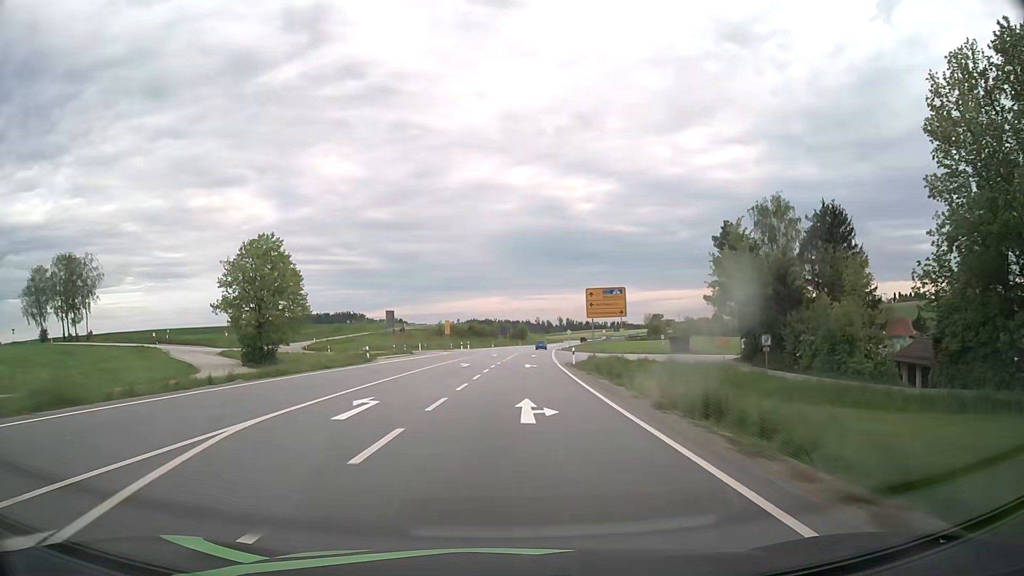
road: primary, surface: asphalt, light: Day
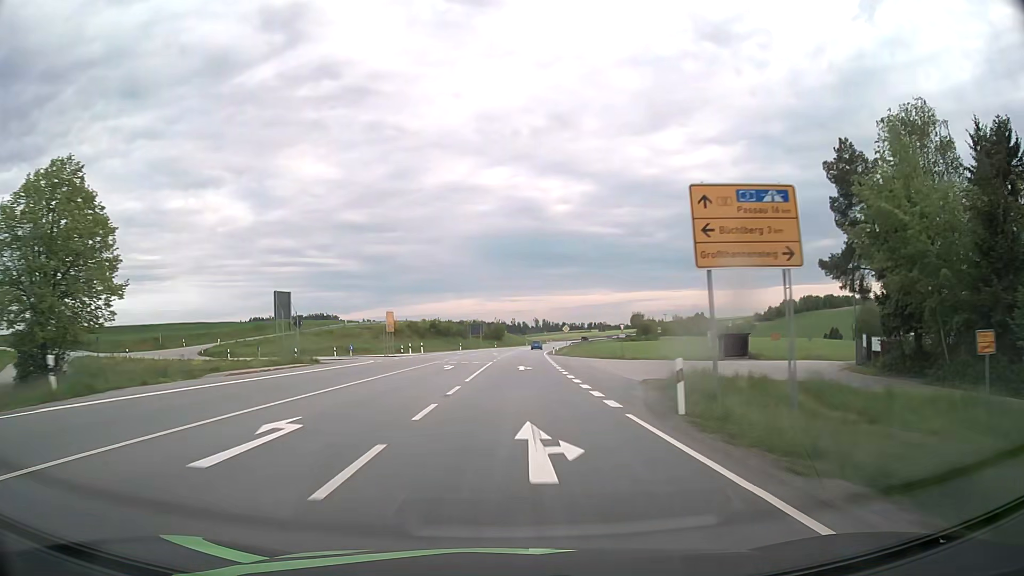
(+0.6, +31.7) m; +2°
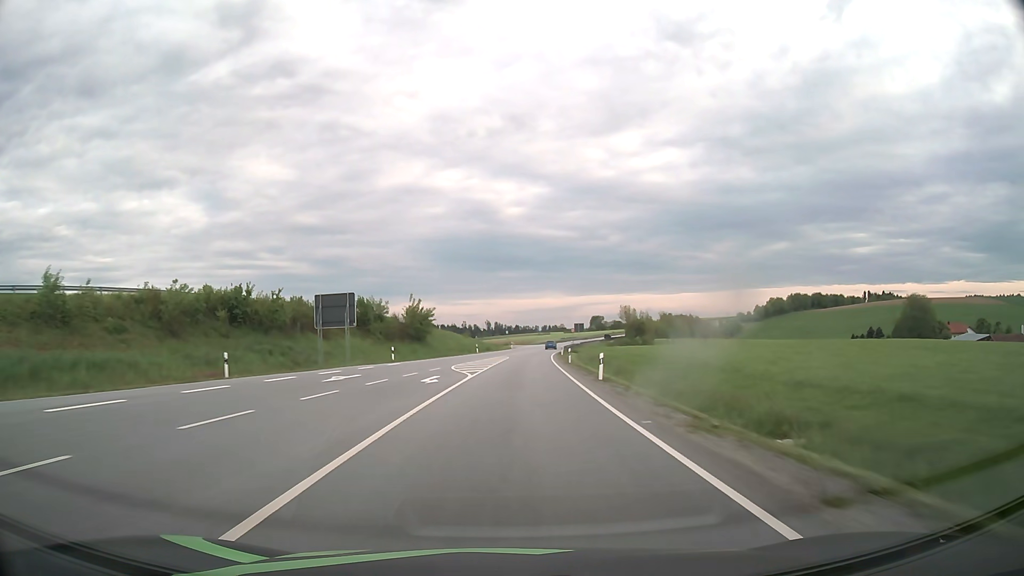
(+2.5, +79.1) m; +4°
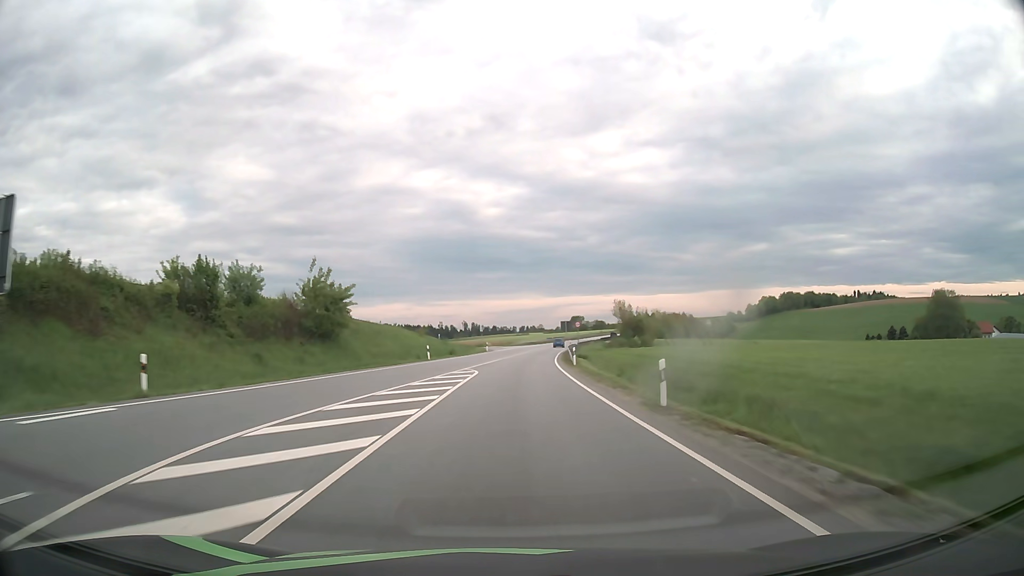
(+0.5, +31.6) m; +2°
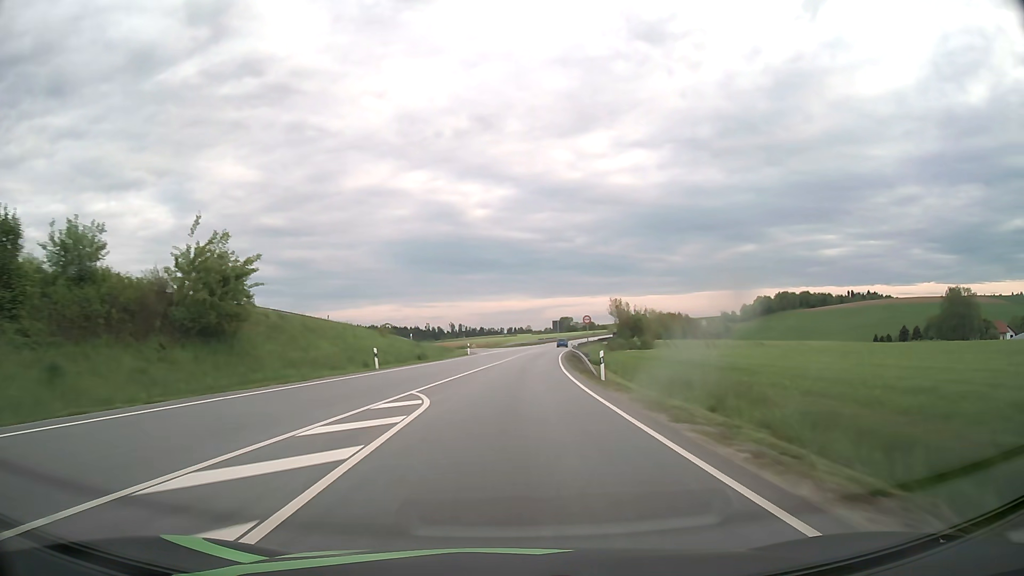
(+0.1, +15.8) m; +1°
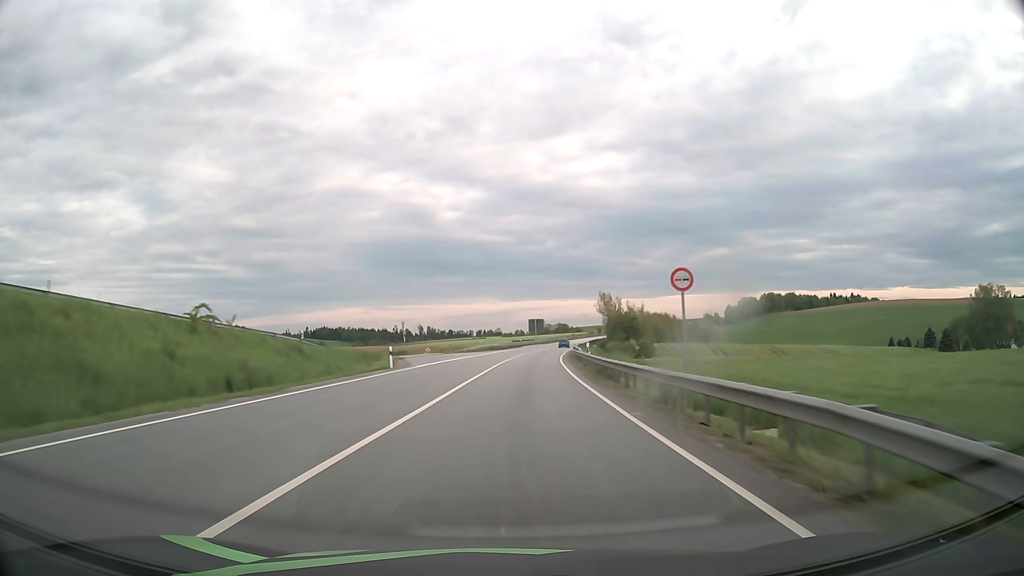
(+0.7, +31.6) m; +3°
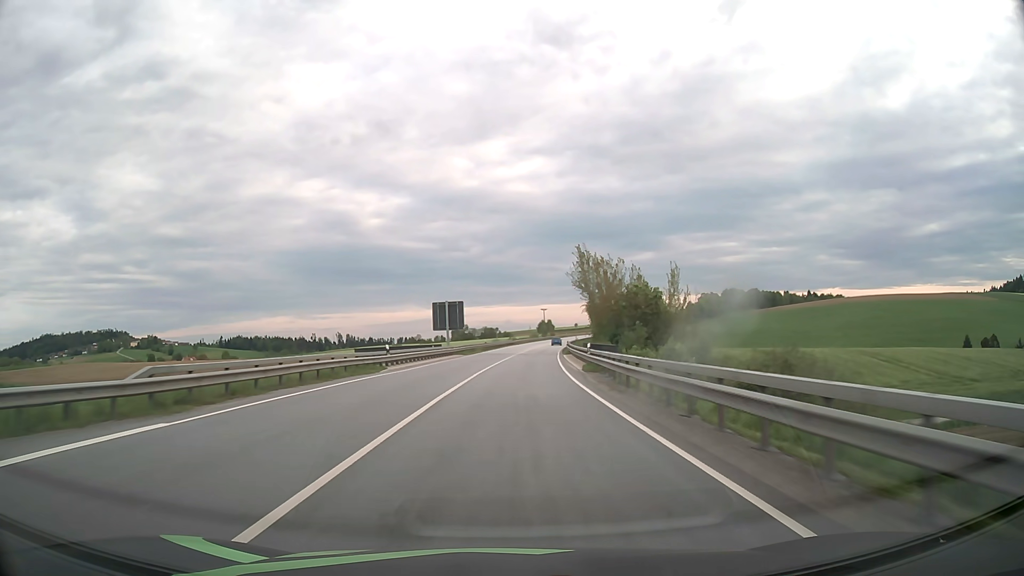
(+4.8, +78.7) m; +7°
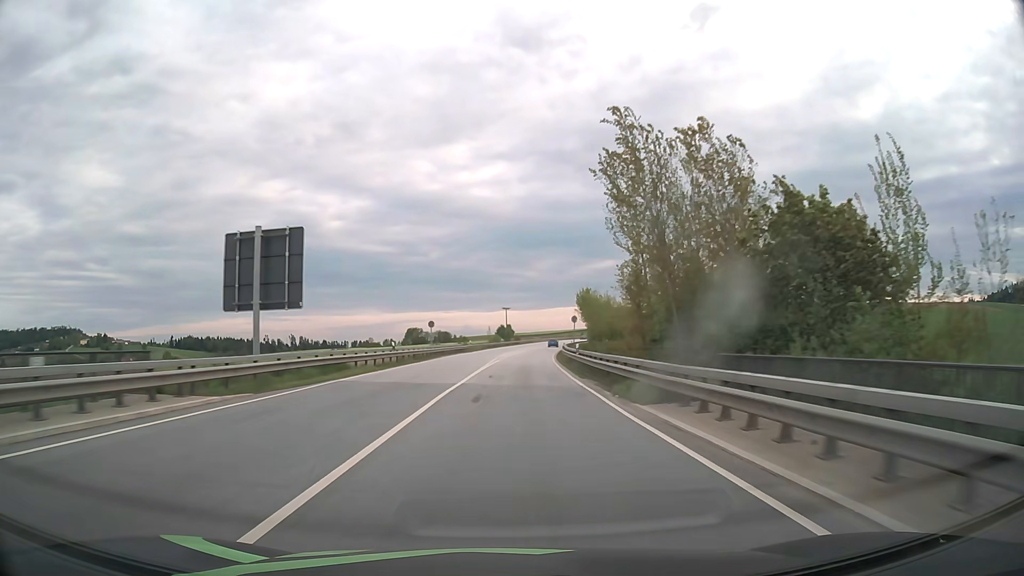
(+1.3, +47.3) m; +3°
(0, +10) (0, +20) (+1, +30) (+1, +40) (+2, +50) (+2, +60) (+3, +70) (+4, +80) (+5, +90) (+6, +100) m
